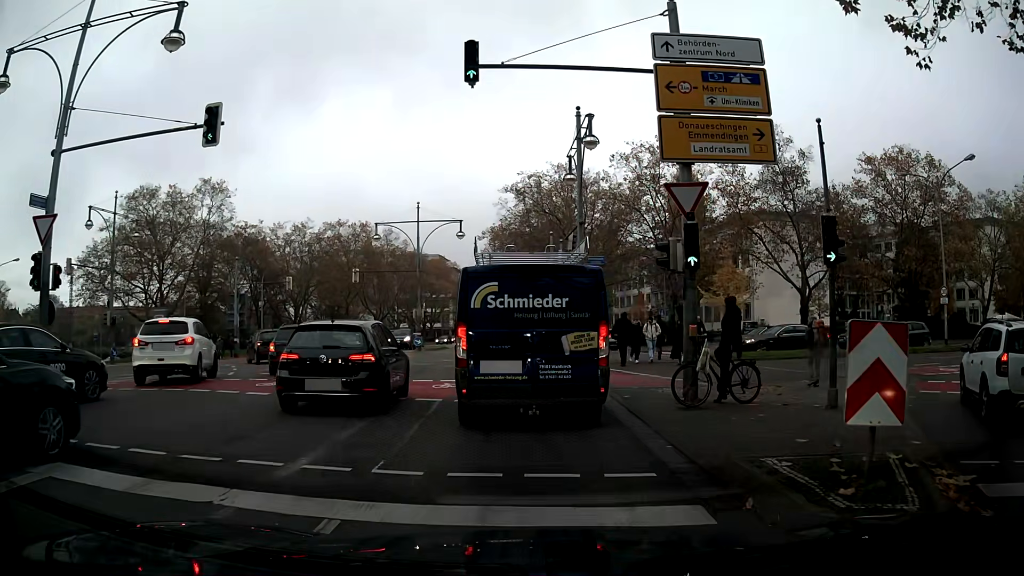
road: primary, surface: asphalt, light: Day
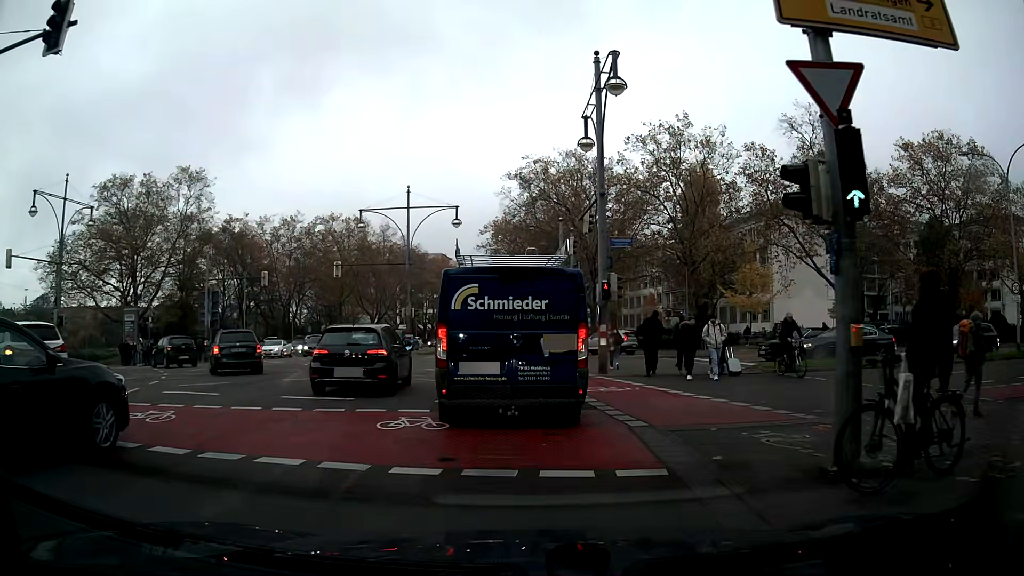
(0.0, +6.3) m; +1°
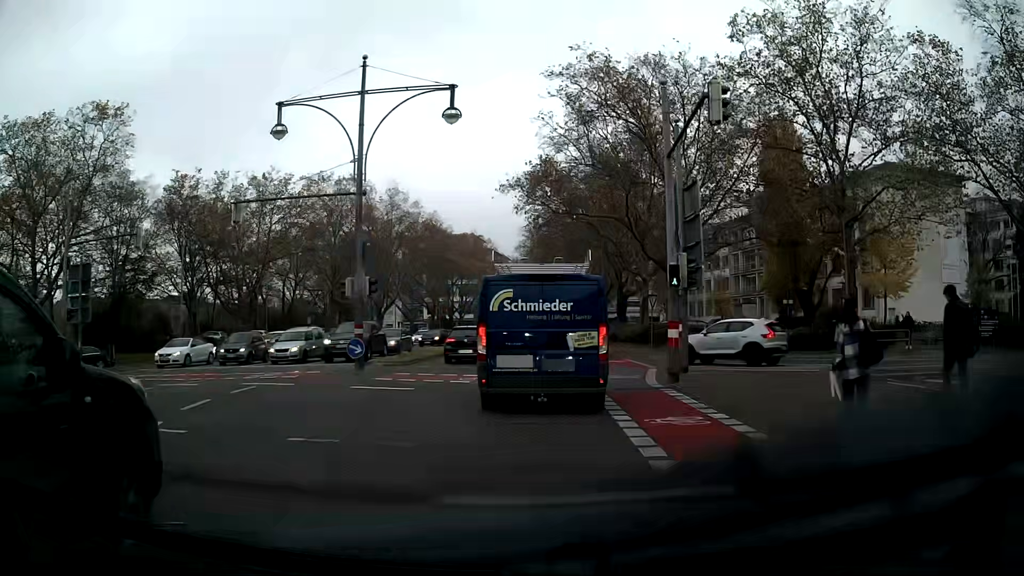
(-0.9, +20.7) m; -4°
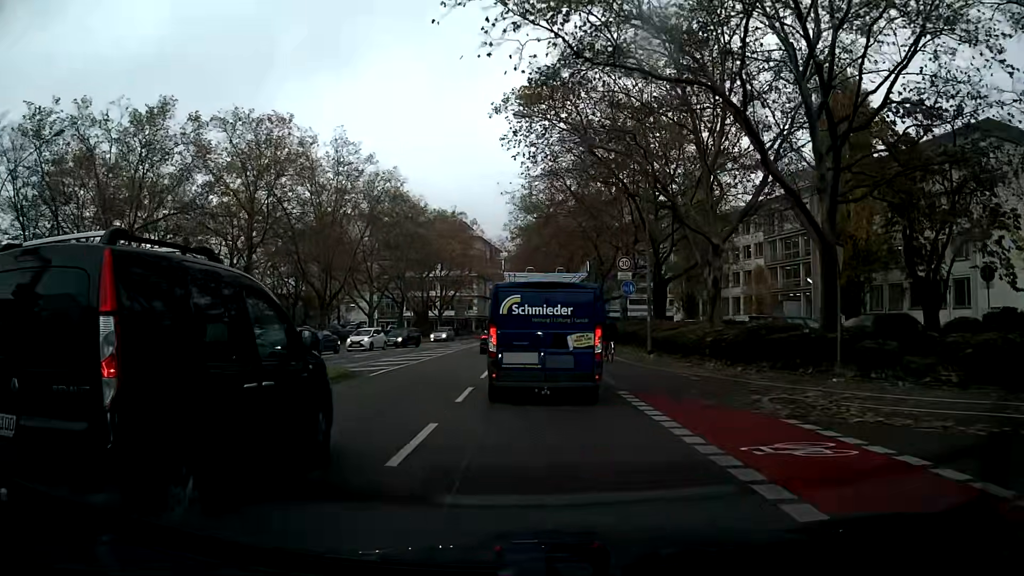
(+0.2, +20.7) m; +1°
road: secondary
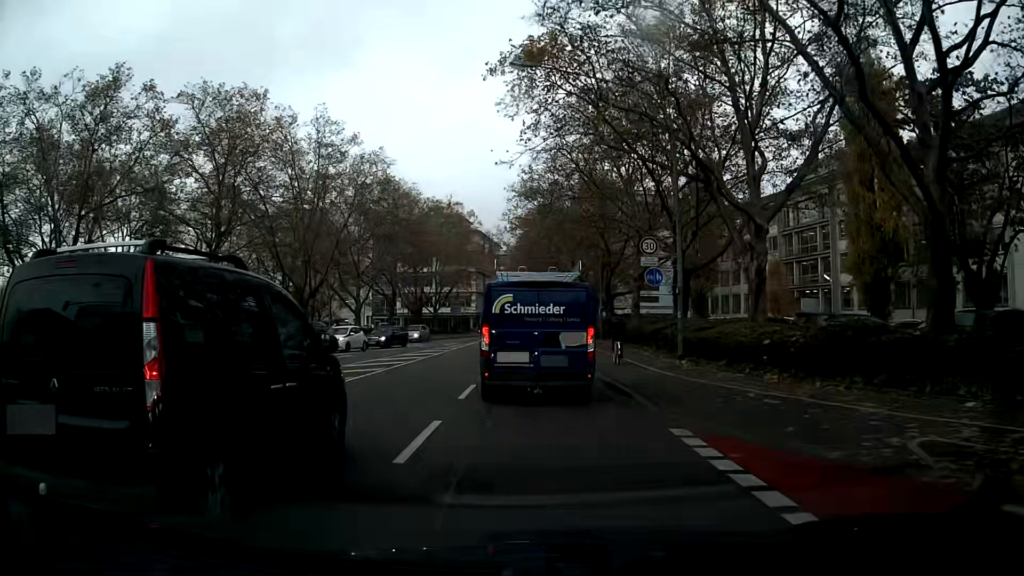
(0.0, +5.7) m; 0°
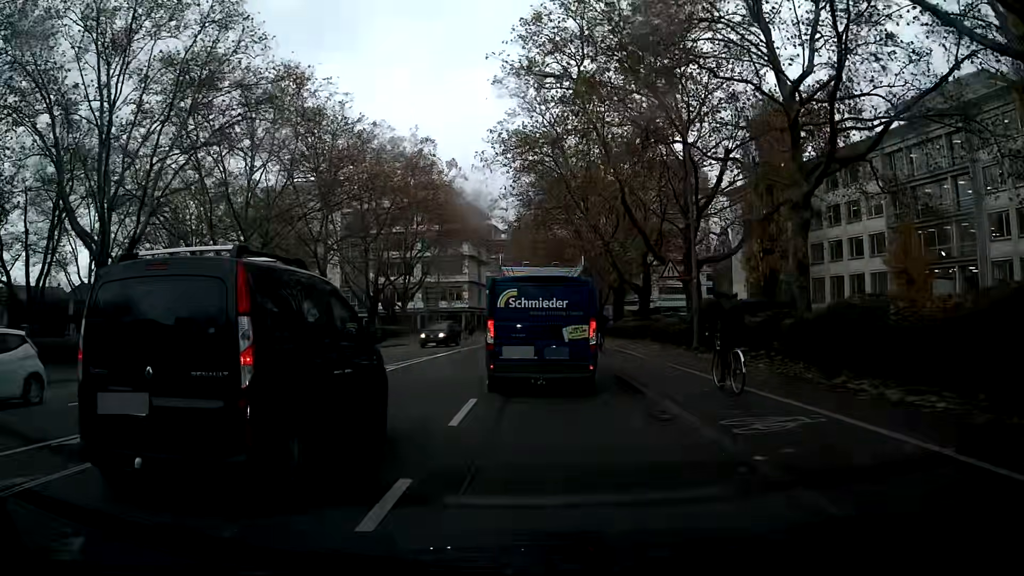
(-0.2, +28.1) m; 0°
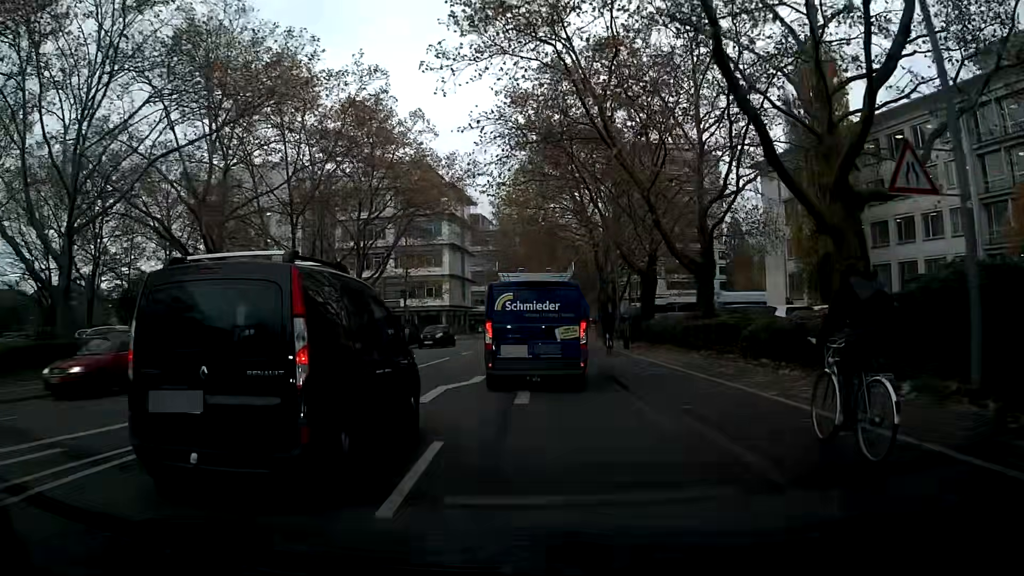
(0.0, +16.1) m; 0°
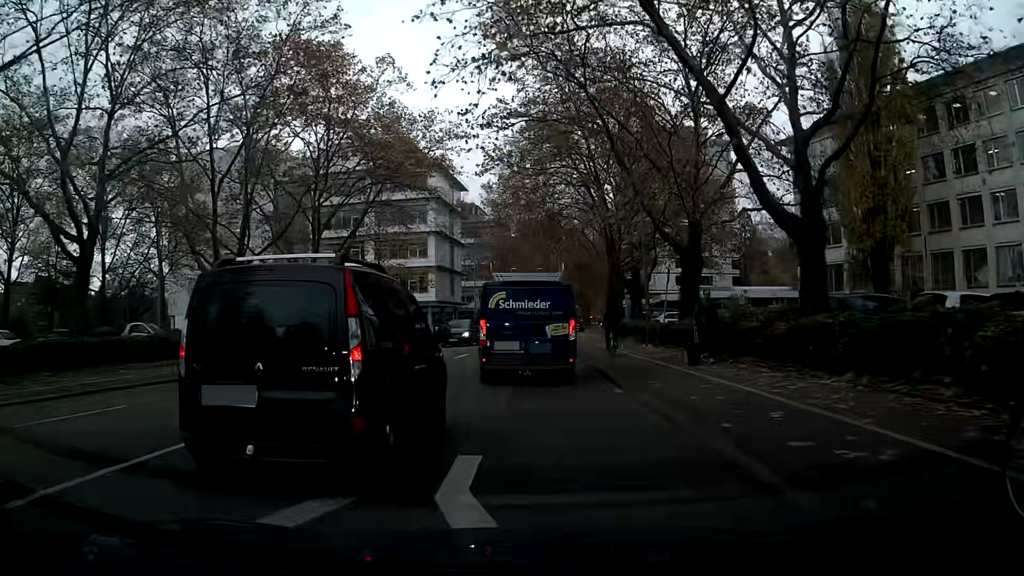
(+0.1, +10.4) m; +1°
